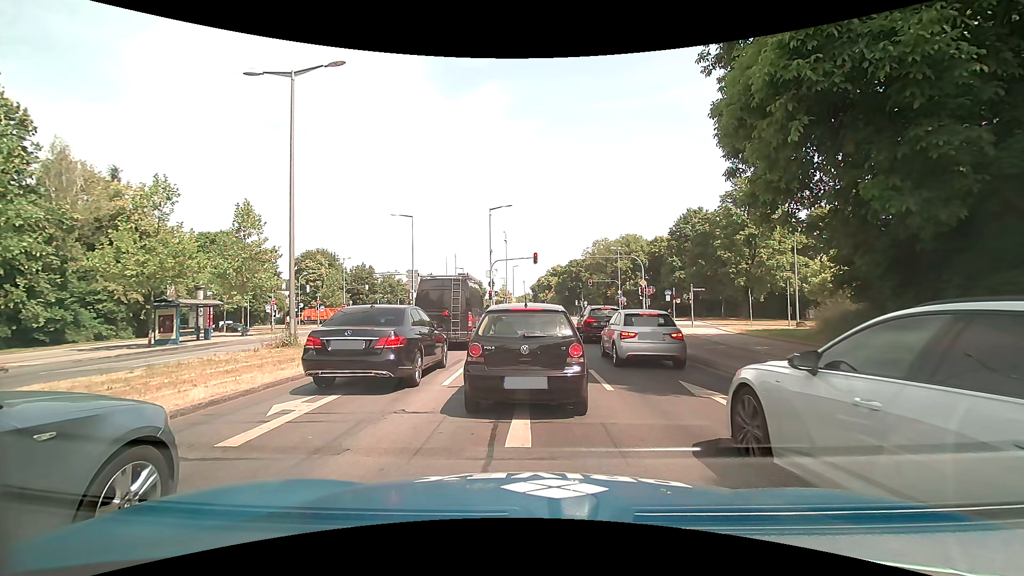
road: primary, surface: asphalt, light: Day
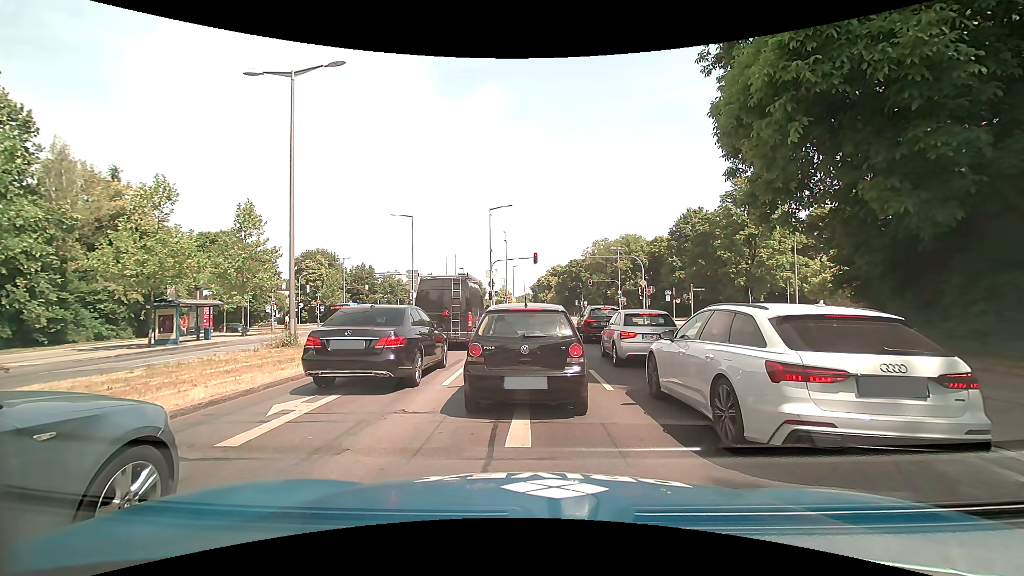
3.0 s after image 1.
(0.0, 0.0) m; 0°
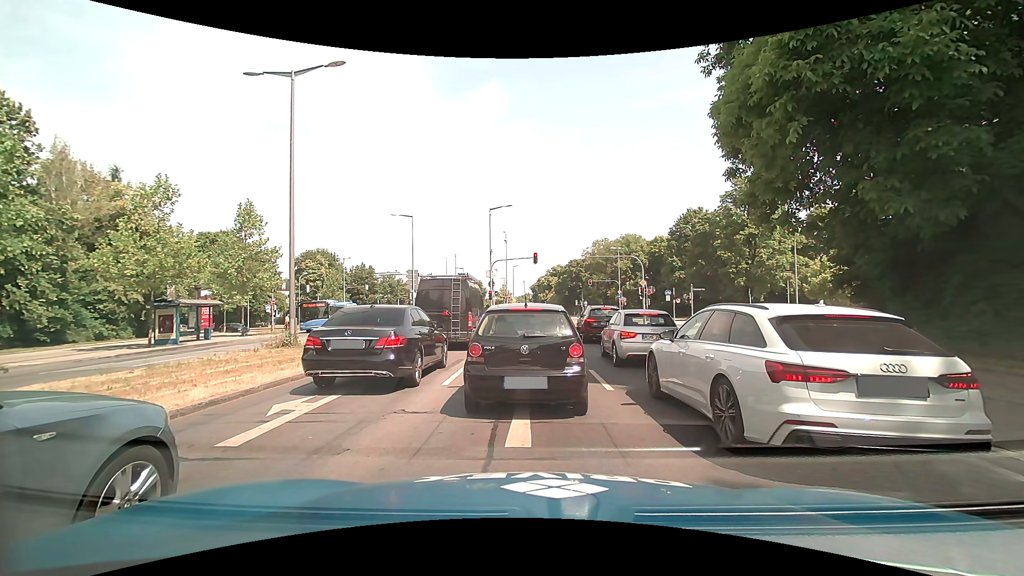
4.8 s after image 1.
(0.0, 0.0) m; 0°
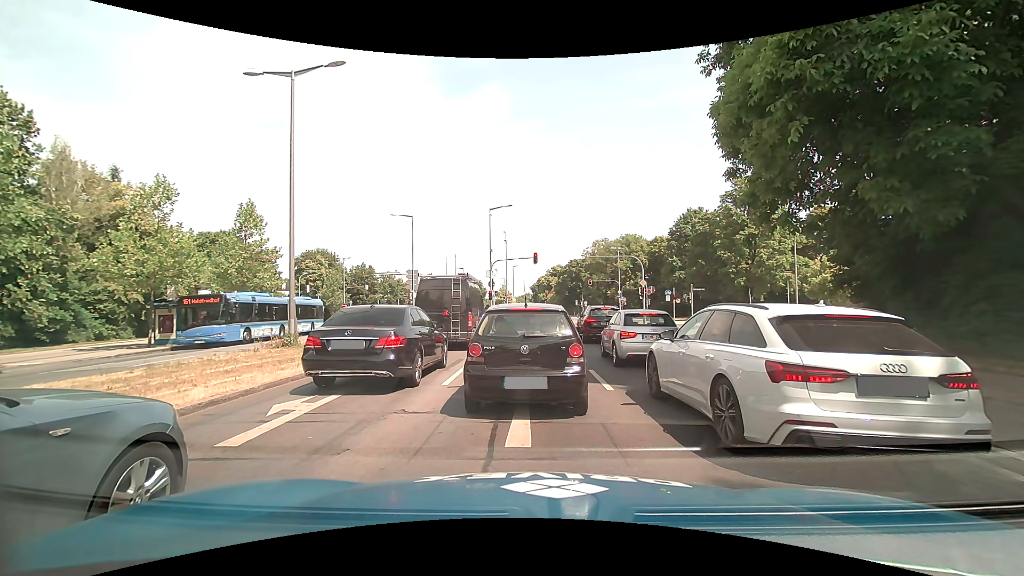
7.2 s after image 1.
(0.0, 0.0) m; 0°
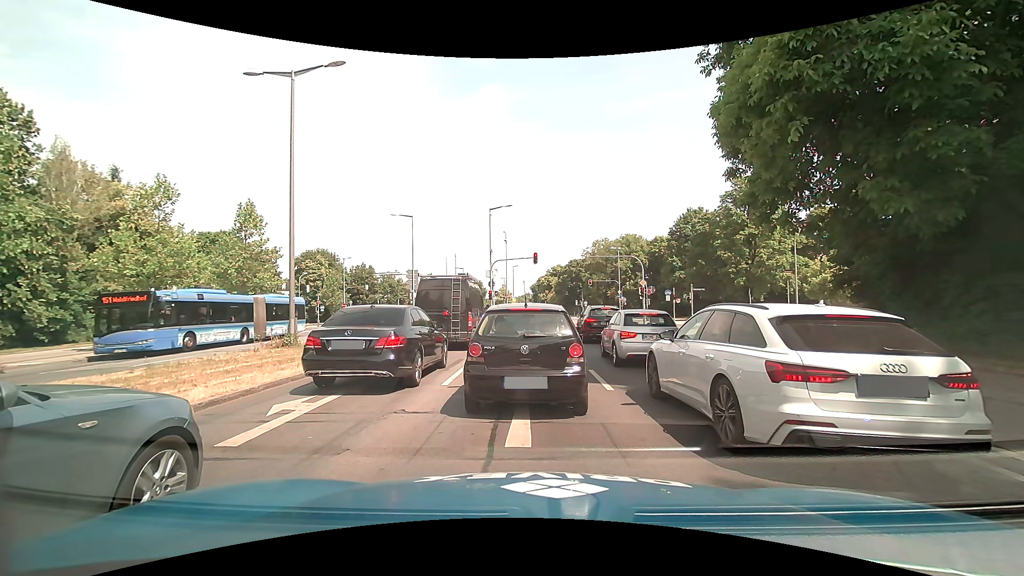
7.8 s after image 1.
(0.0, 0.0) m; 0°
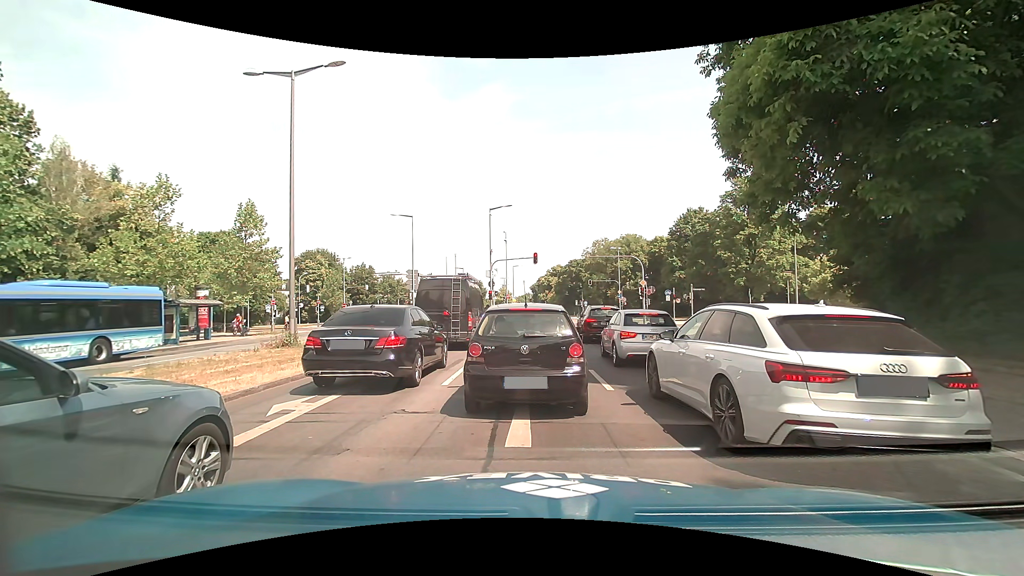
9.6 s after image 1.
(0.0, 0.0) m; 0°
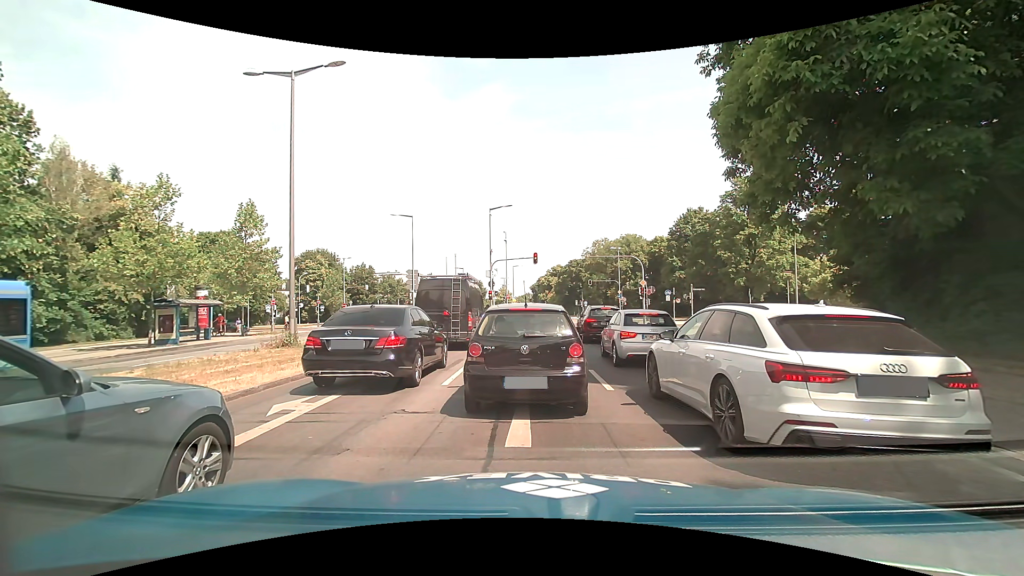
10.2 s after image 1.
(0.0, 0.0) m; 0°
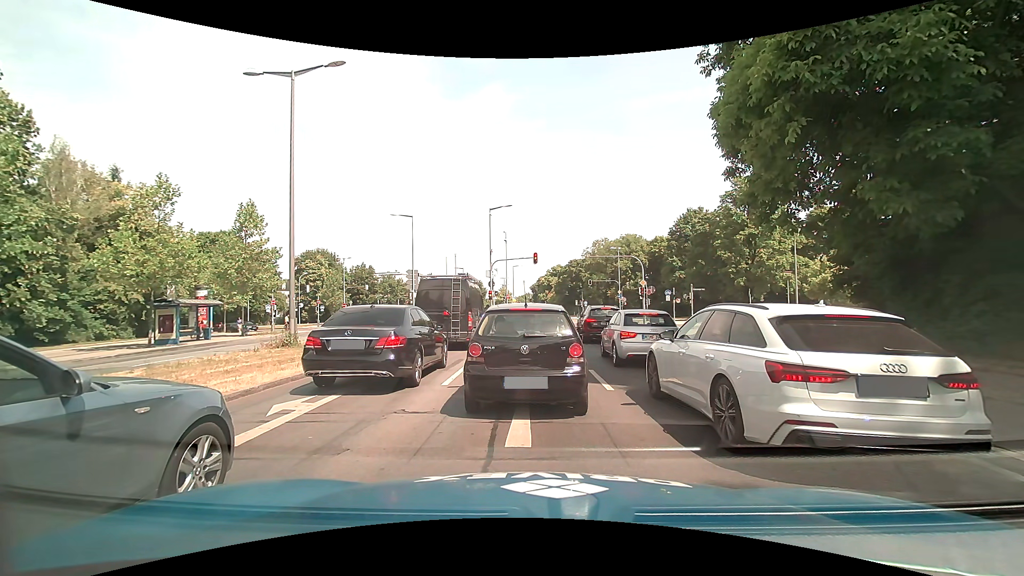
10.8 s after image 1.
(0.0, 0.0) m; 0°
